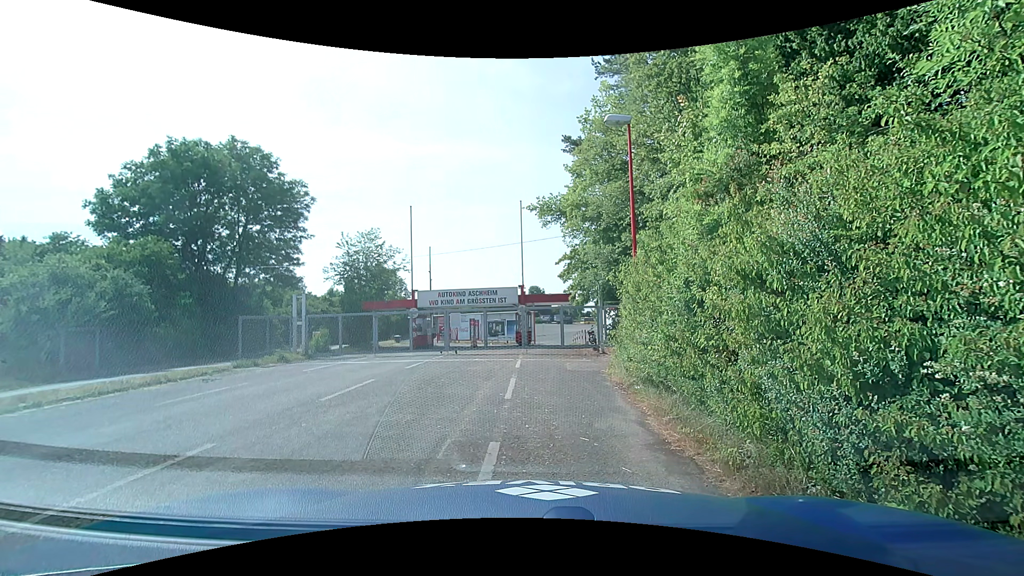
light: Day
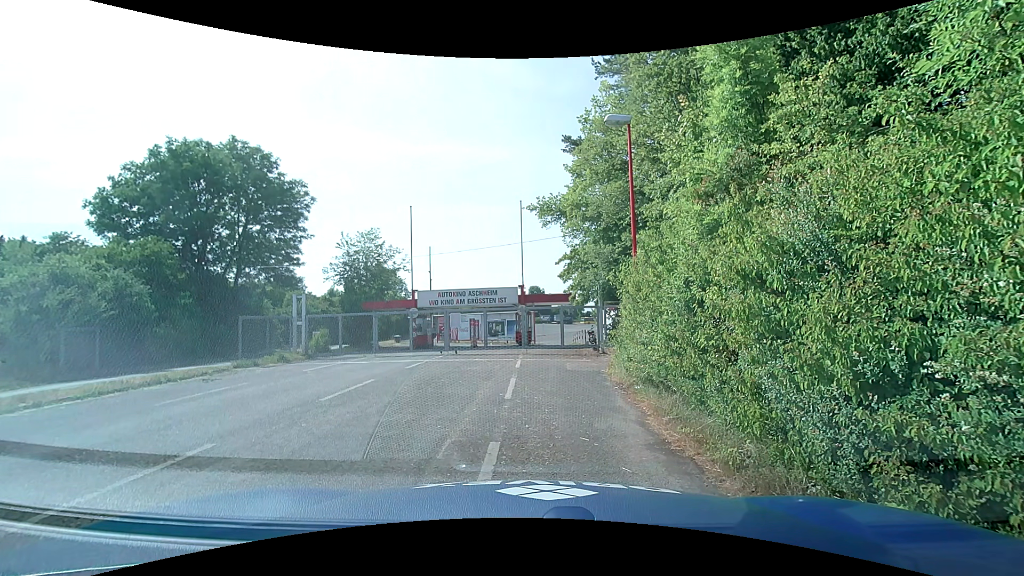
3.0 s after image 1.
(0.0, 0.0) m; 0°
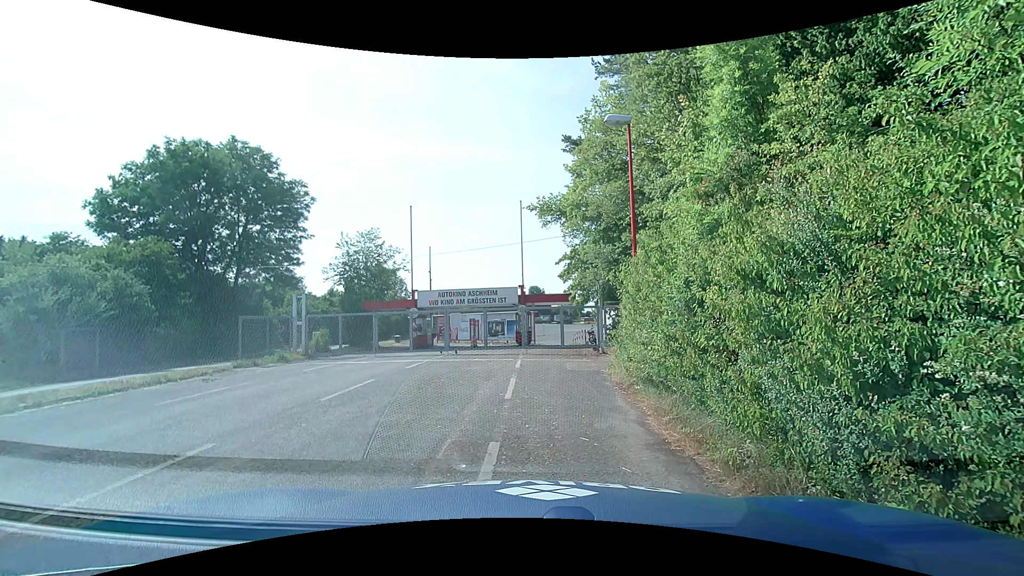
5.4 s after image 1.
(0.0, 0.0) m; 0°
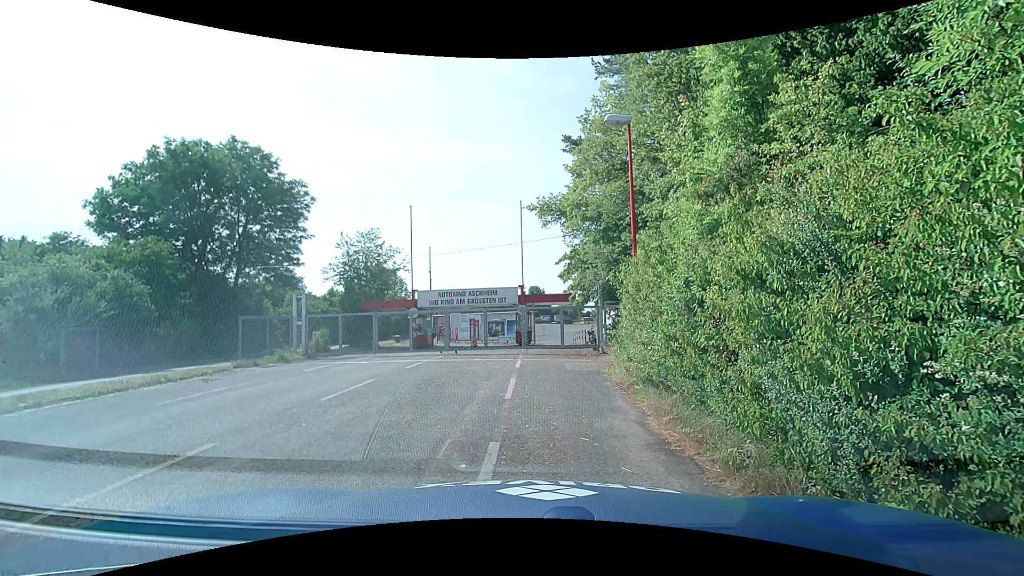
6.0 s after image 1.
(0.0, 0.0) m; 0°
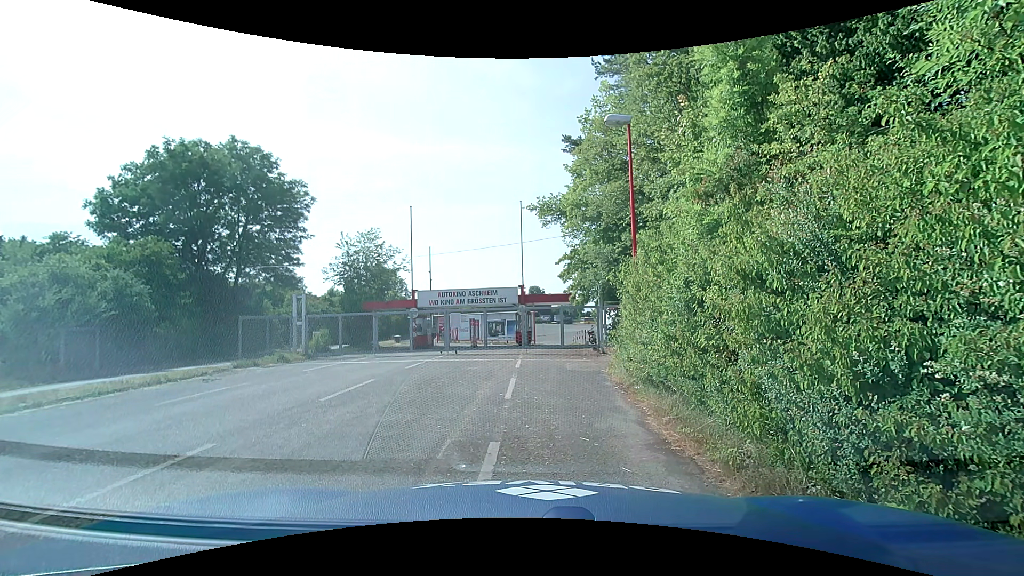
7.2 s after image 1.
(0.0, 0.0) m; 0°
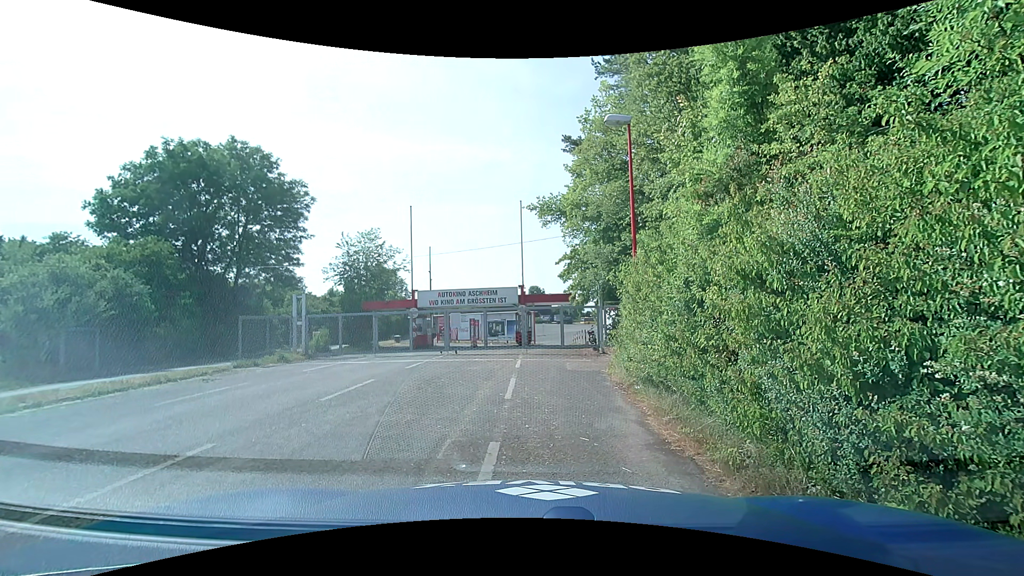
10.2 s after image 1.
(0.0, 0.0) m; 0°
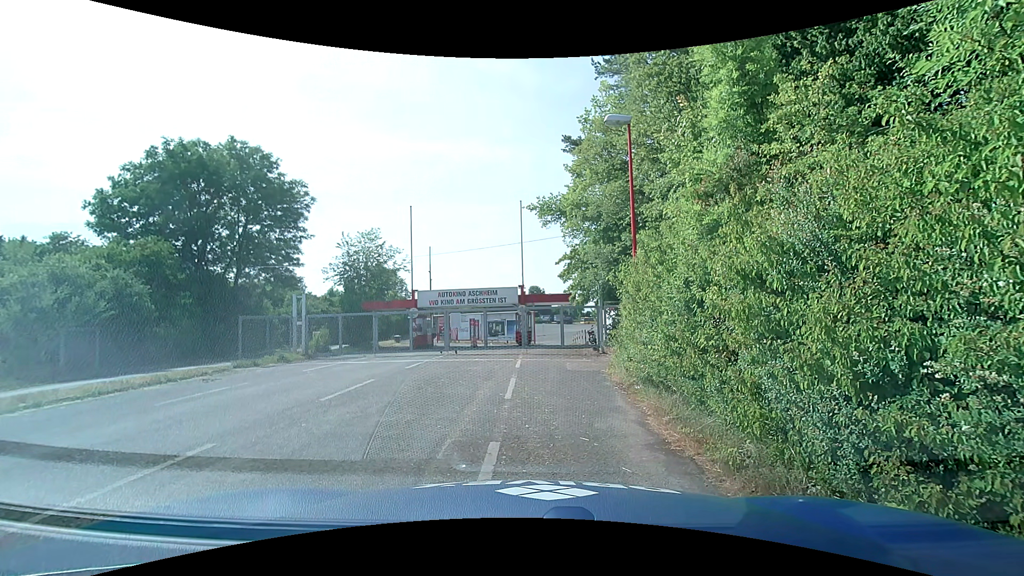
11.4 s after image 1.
(0.0, 0.0) m; 0°
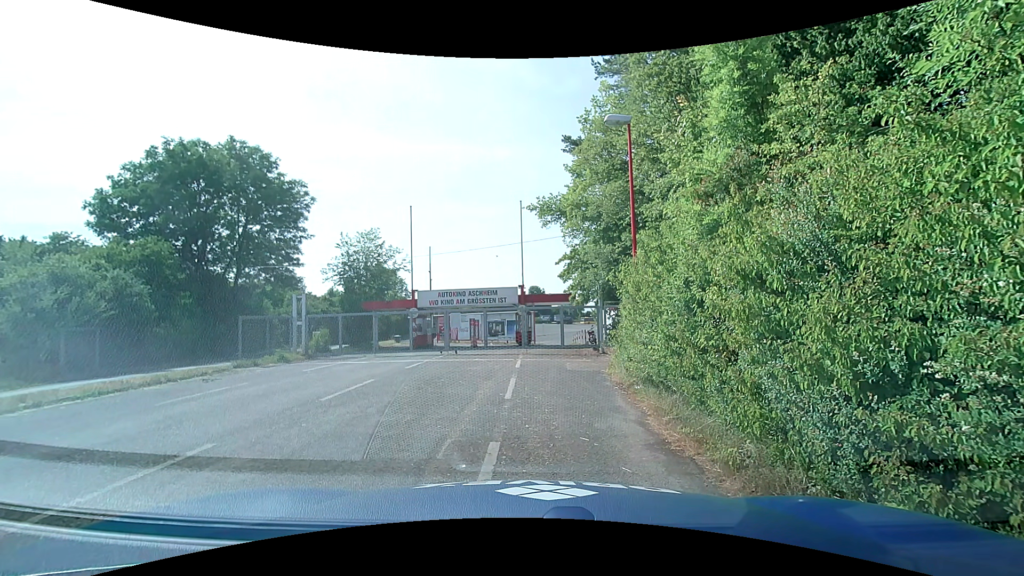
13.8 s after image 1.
(0.0, 0.0) m; 0°
